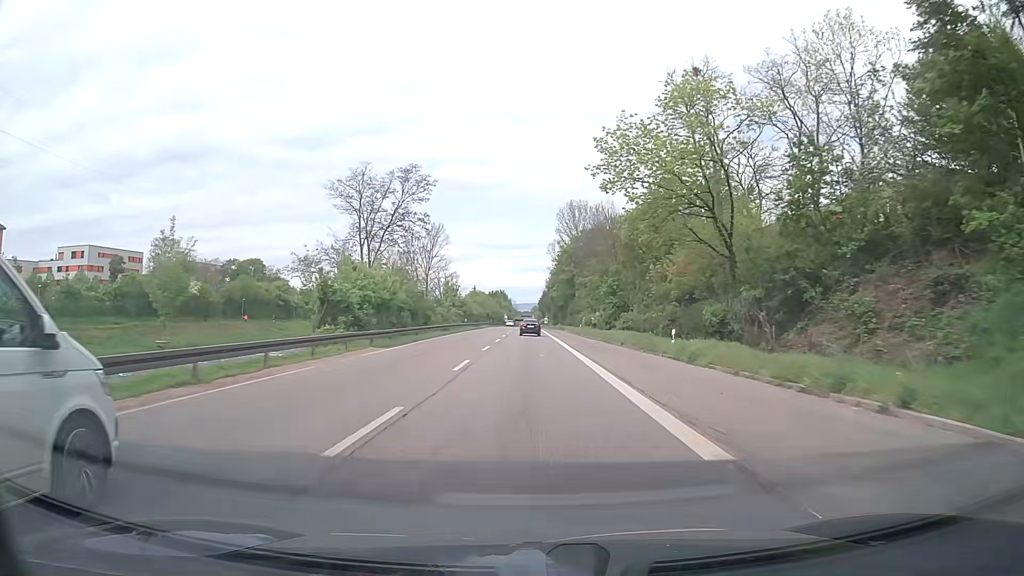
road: trunk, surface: asphalt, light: Day
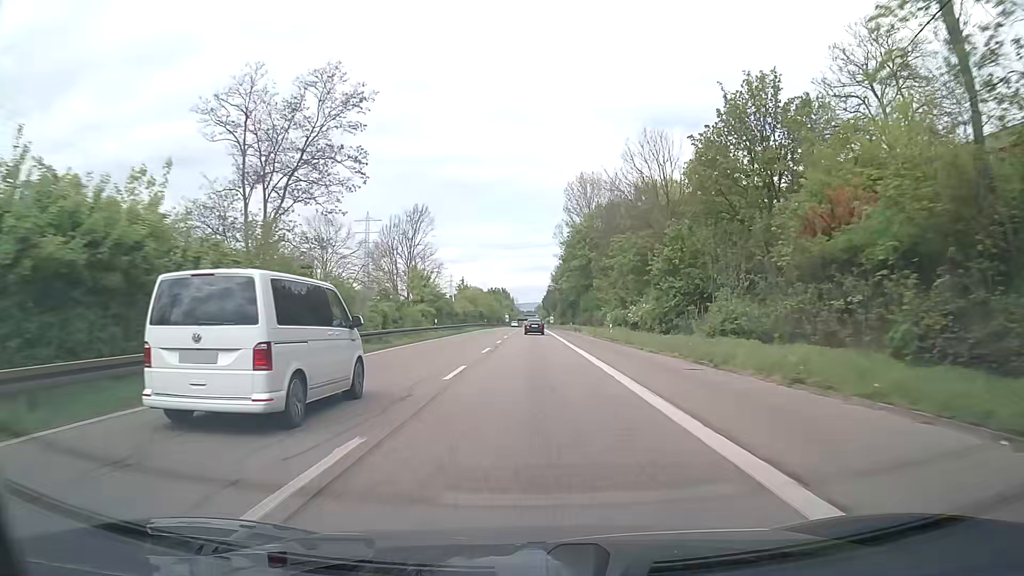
(-0.1, +25.7) m; 0°
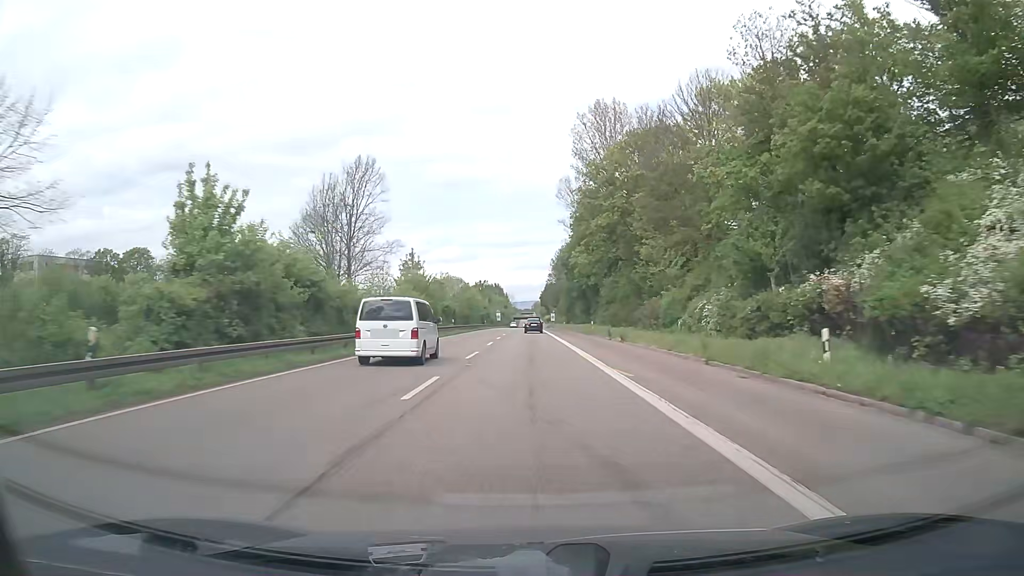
(+0.1, +38.4) m; 0°
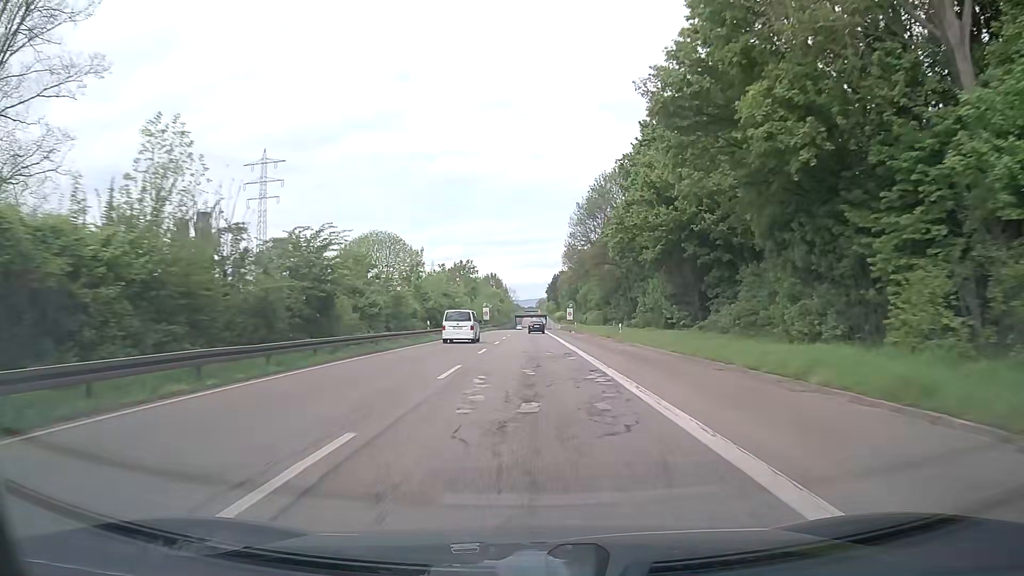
(-0.1, +64.5) m; 0°
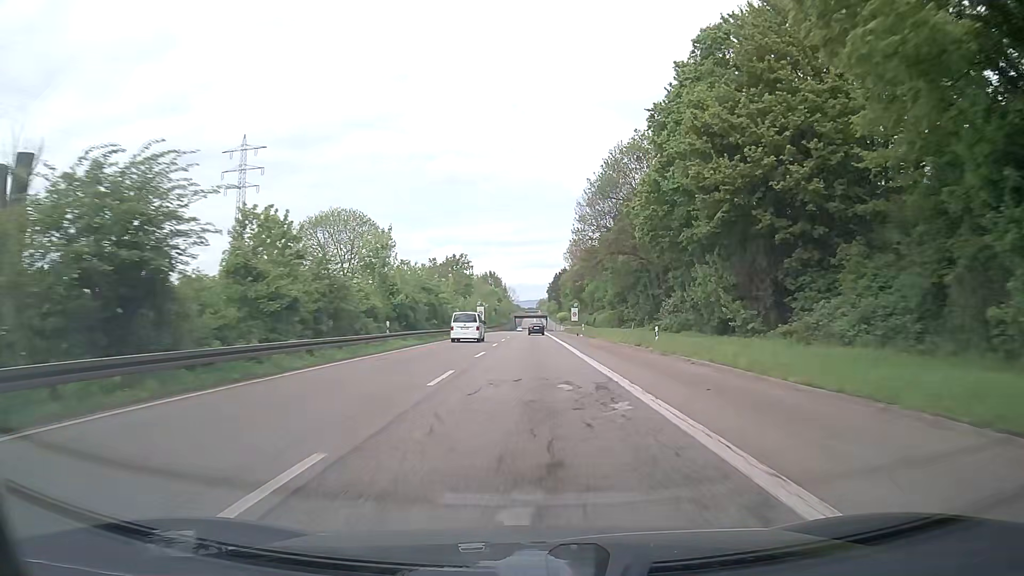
(-0.1, +13.1) m; 0°
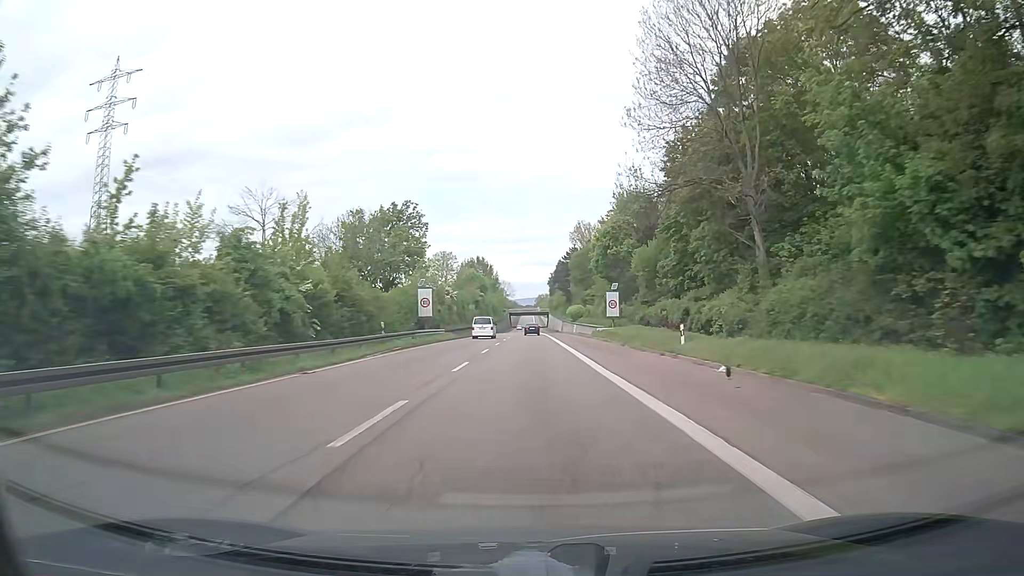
(+0.1, +52.8) m; 0°
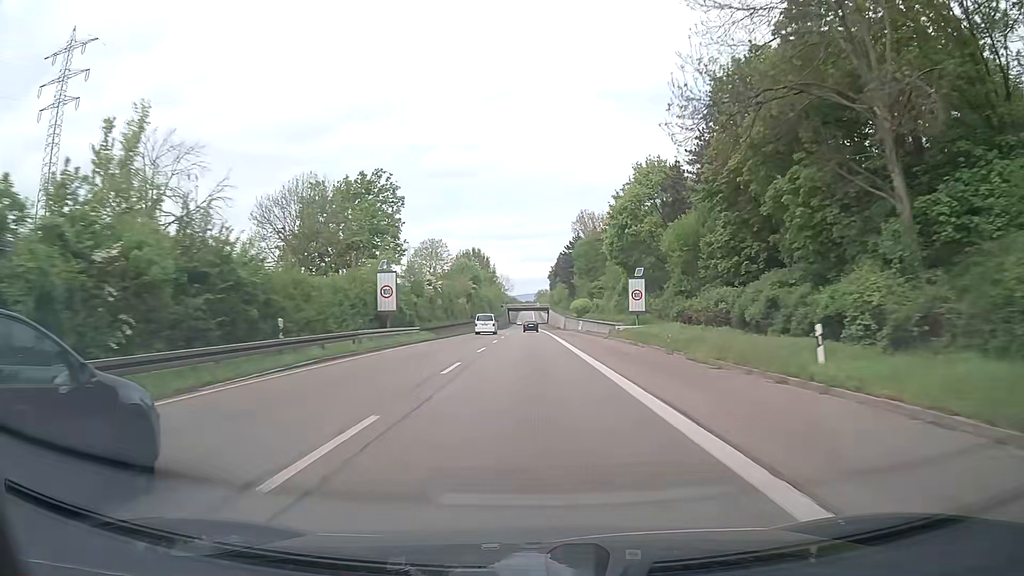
(0.0, +13.4) m; 0°
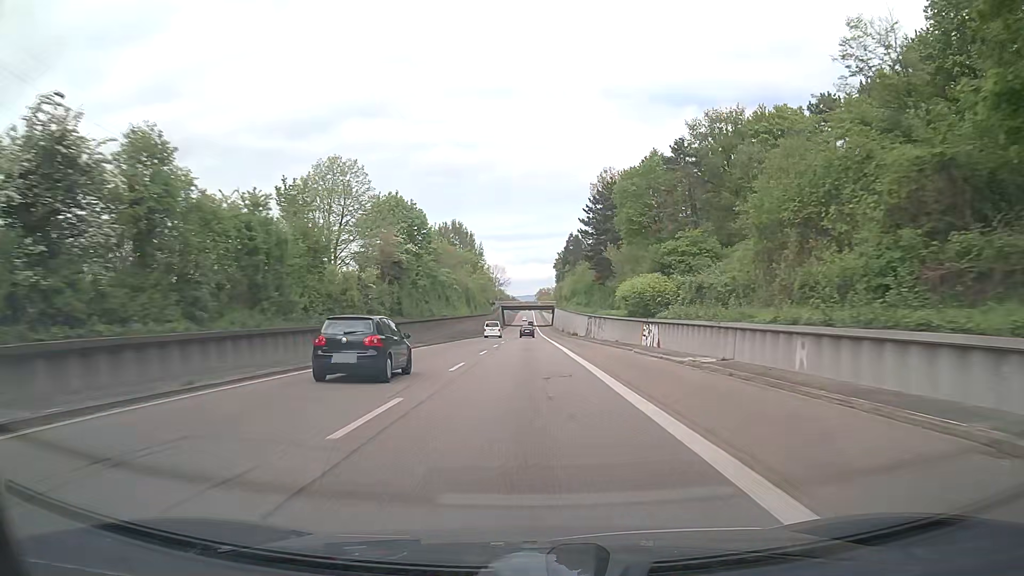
(+0.1, +55.0) m; 0°
(0, +10) (0, +20) (0, +30) (0, +40) (0, +50) (0, +60) (0, +70) (0, +80) (0, +90) (-1, +100) m
